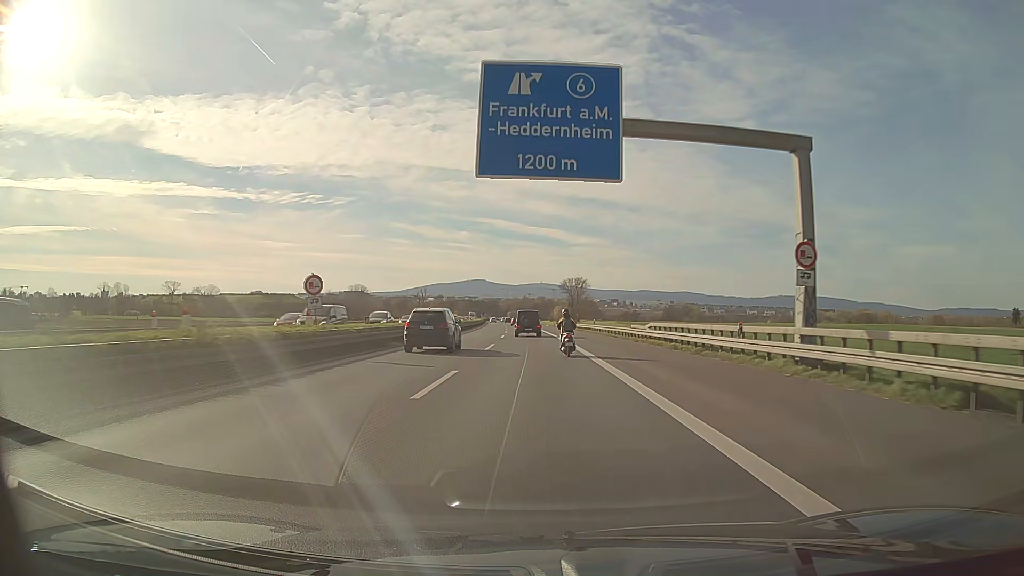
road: motorway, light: Day
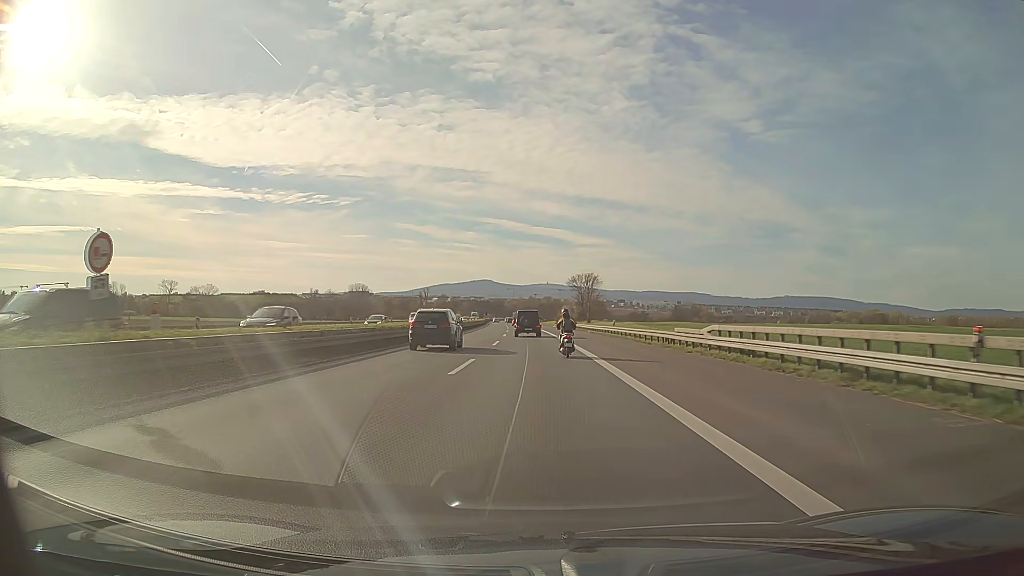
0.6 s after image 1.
(-0.1, +13.2) m; 0°
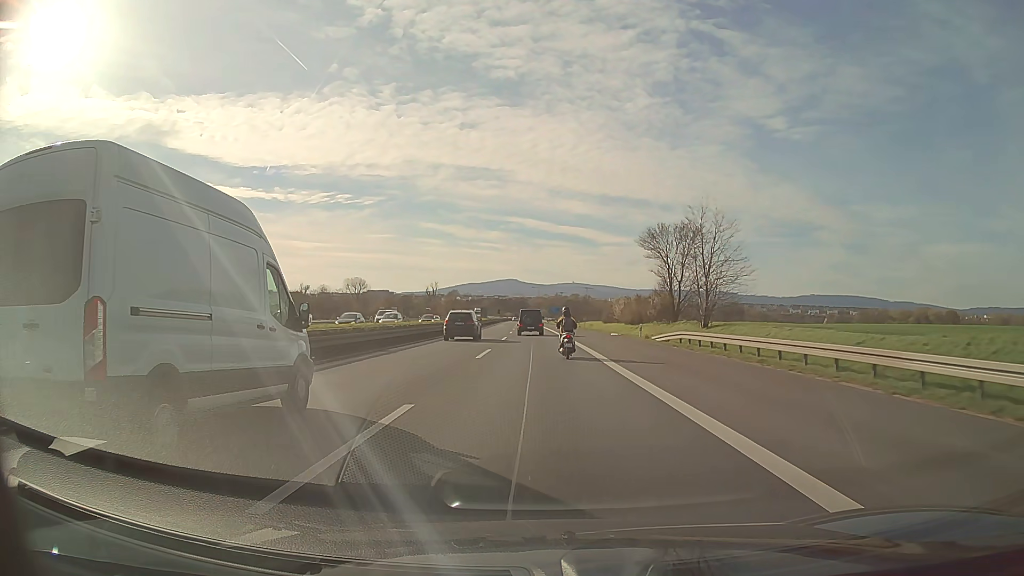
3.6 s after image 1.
(-1.6, +66.3) m; -2°
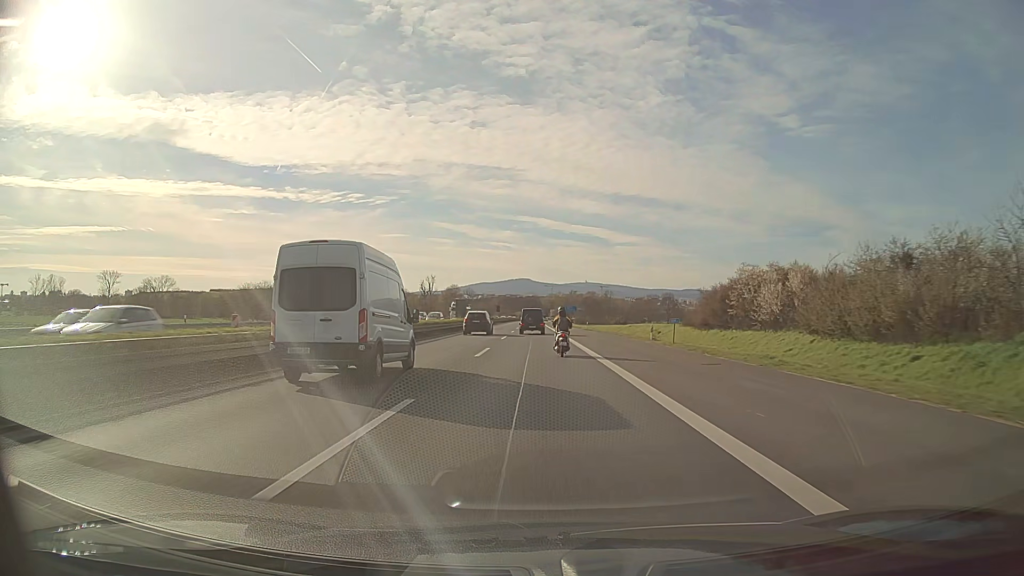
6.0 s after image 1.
(-0.5, +53.6) m; -1°
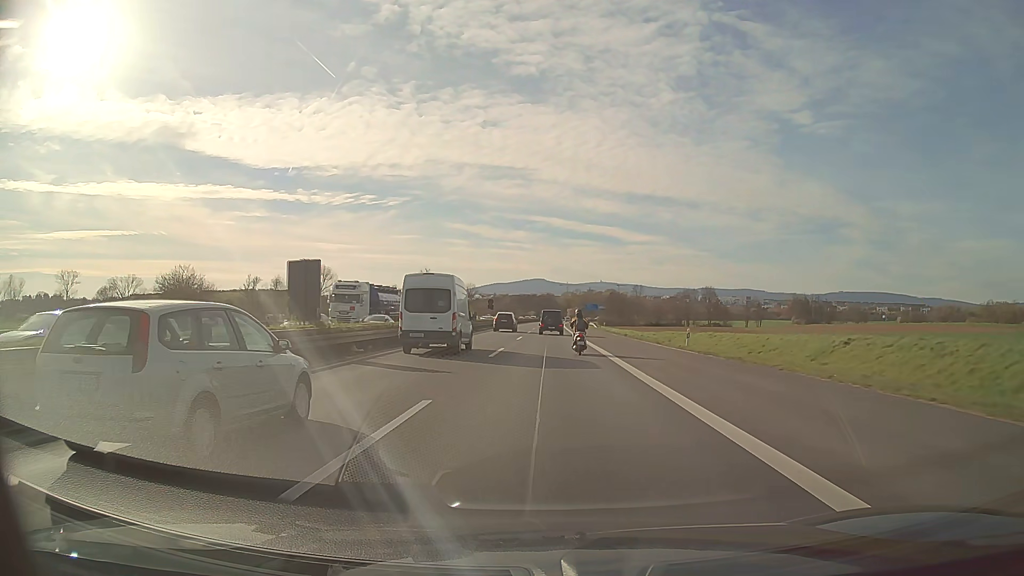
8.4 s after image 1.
(-0.6, +54.2) m; -1°
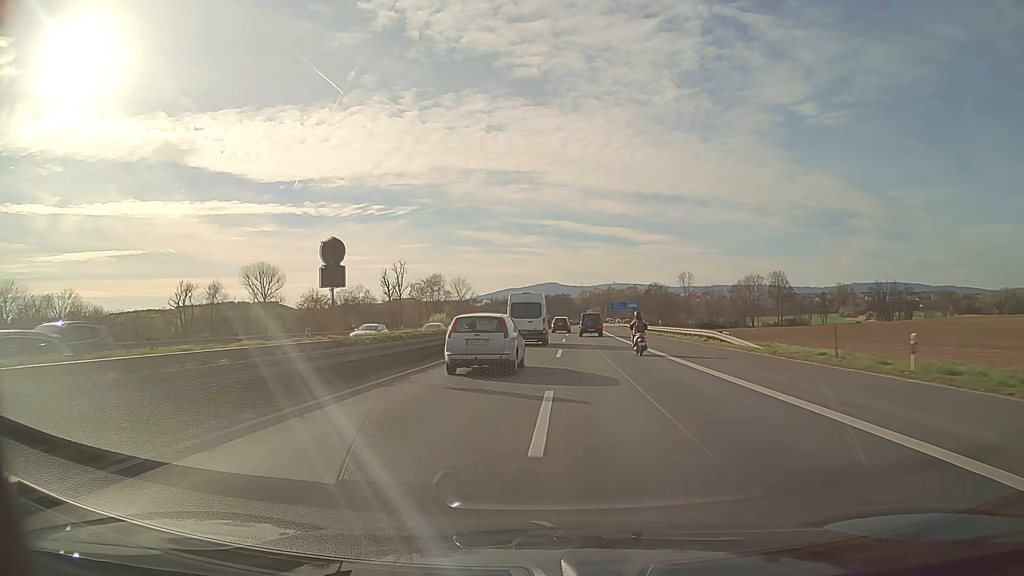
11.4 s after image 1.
(-0.7, +70.6) m; -1°
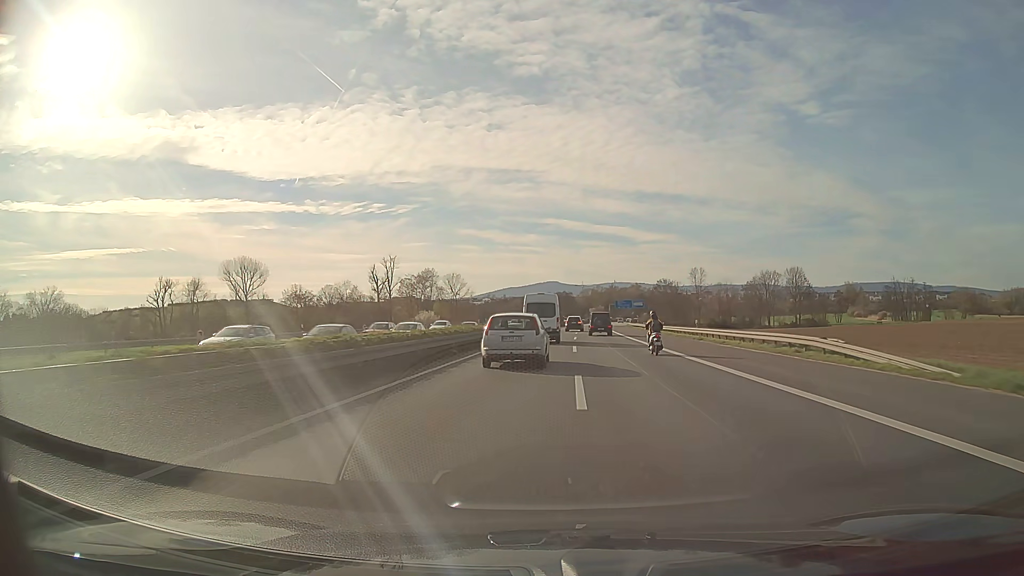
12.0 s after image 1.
(0.0, +14.7) m; 0°
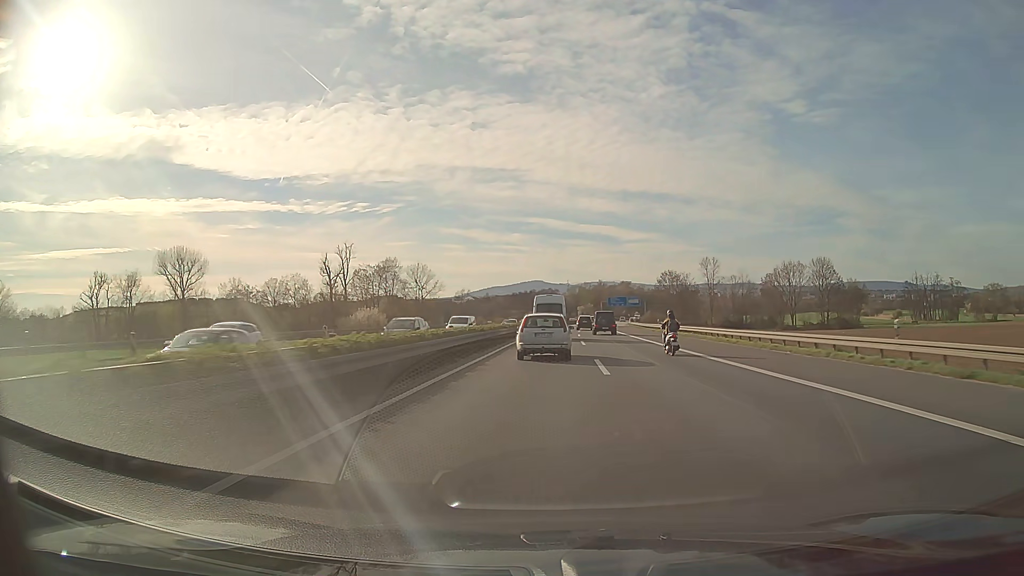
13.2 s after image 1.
(+0.3, +30.1) m; +1°
(0, +10) (0, +20) (0, +30) (+1, +40) (+1, +50) (+2, +60) (+2, +70) (+3, +80) (+4, +90) (+4, +100) m
